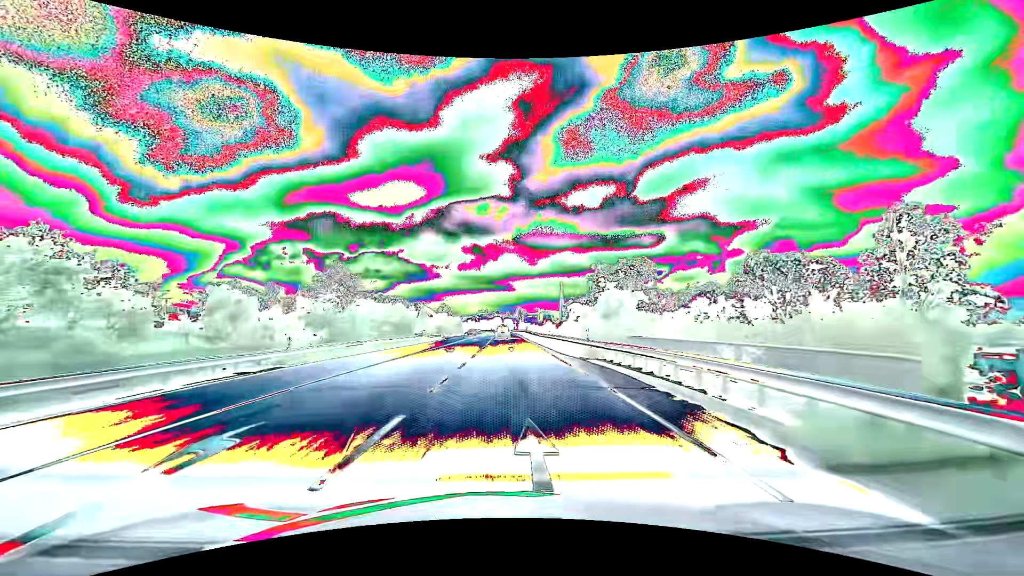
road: primary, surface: asphalt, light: Day
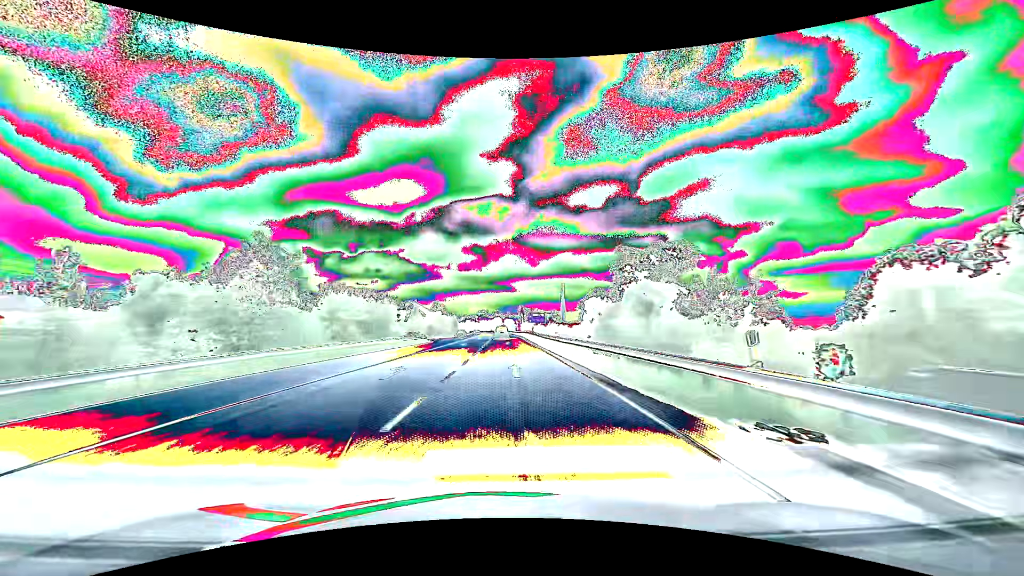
(0.0, +15.8) m; 0°
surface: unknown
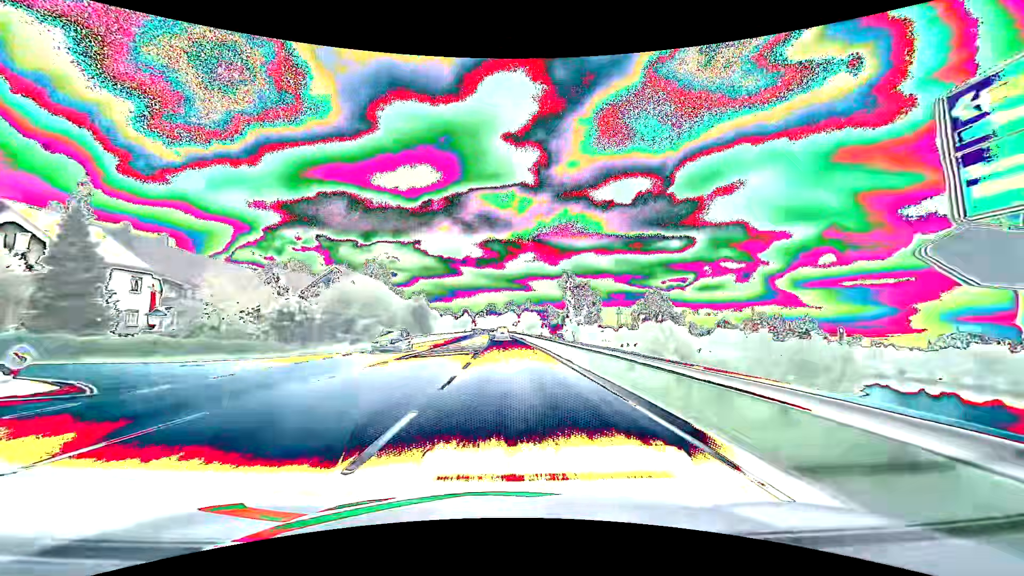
(-0.8, +78.9) m; -2°
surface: asphalt
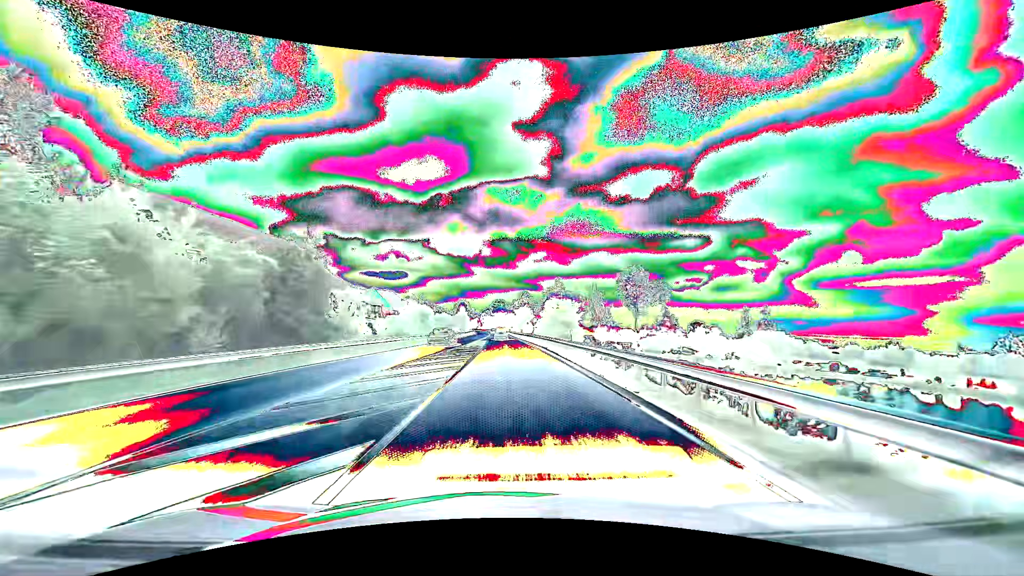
(-0.5, +47.5) m; -1°
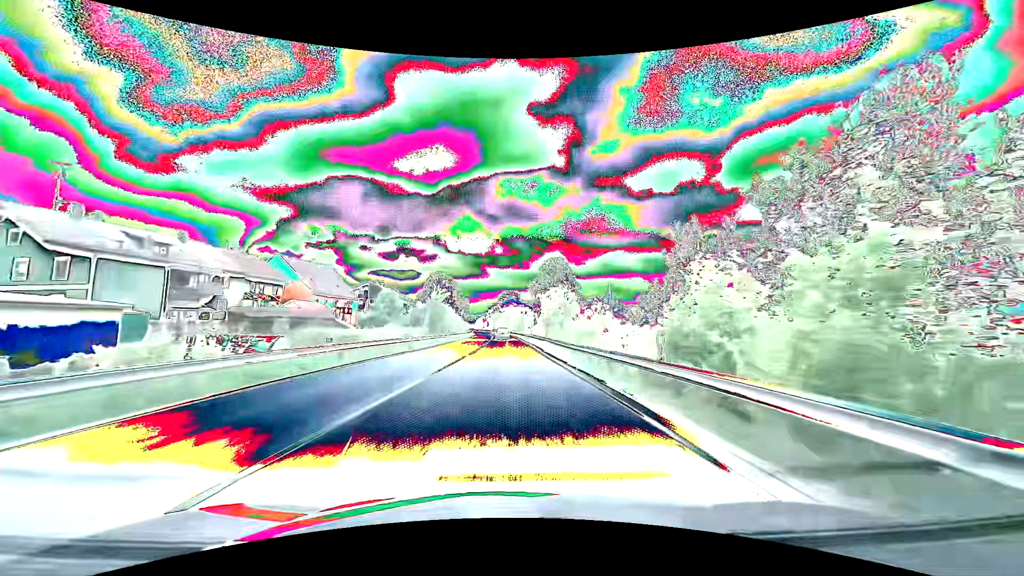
(-0.9, +63.3) m; -1°
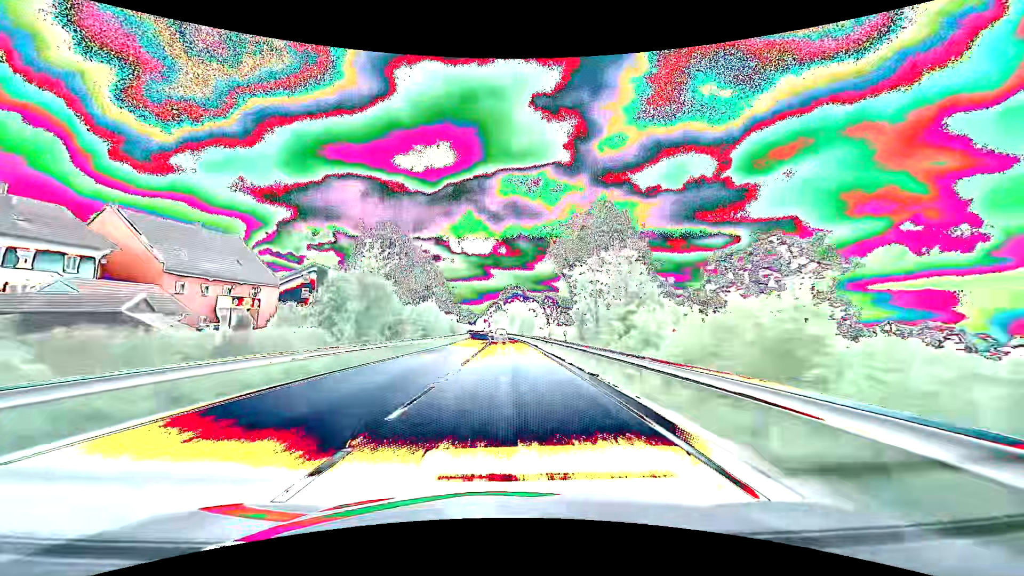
(-0.1, +31.7) m; -1°
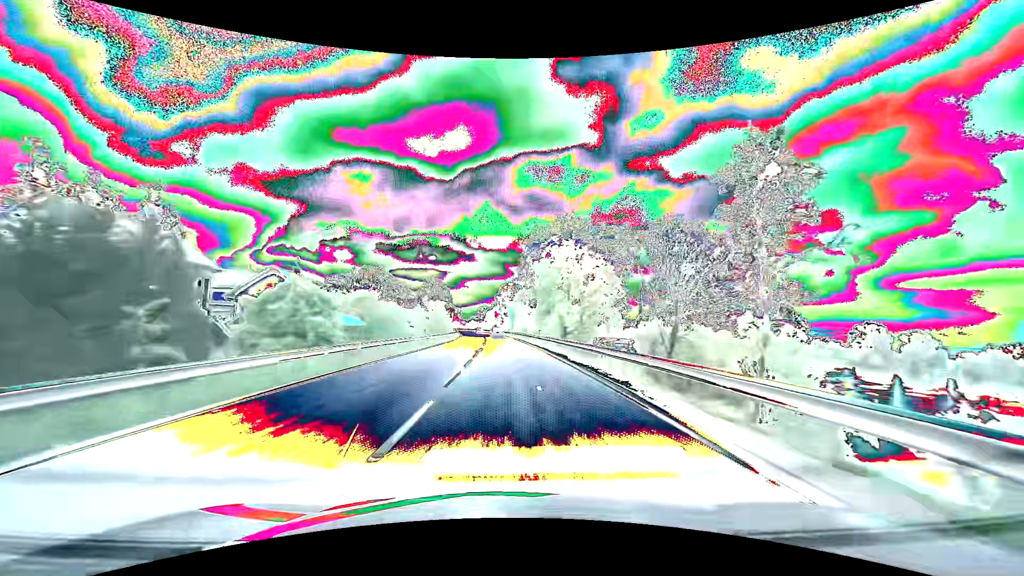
(-1.1, +79.3) m; -2°
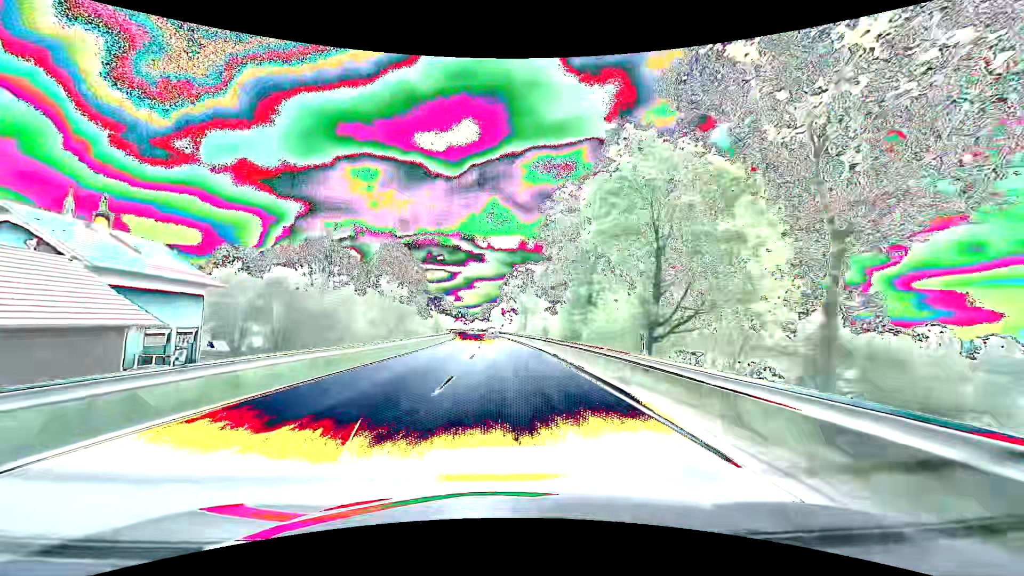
(-0.3, +31.7) m; -1°
(0, +10) (0, +20) (0, +30) (-1, +40) (-1, +50) (-2, +60) (-2, +70) (-3, +80) (-4, +90) (-5, +100) m
